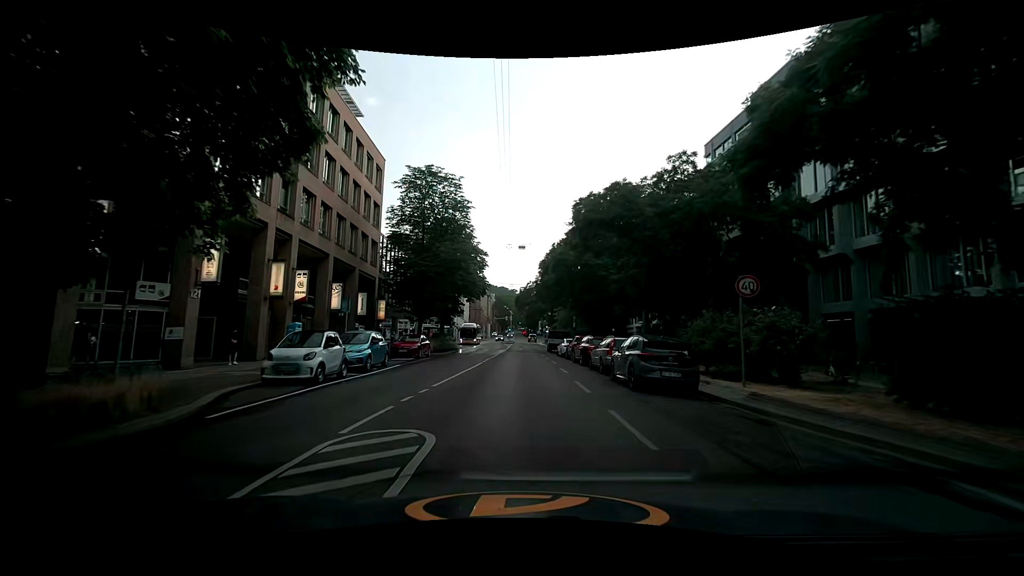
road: secondary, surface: asphalt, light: Day
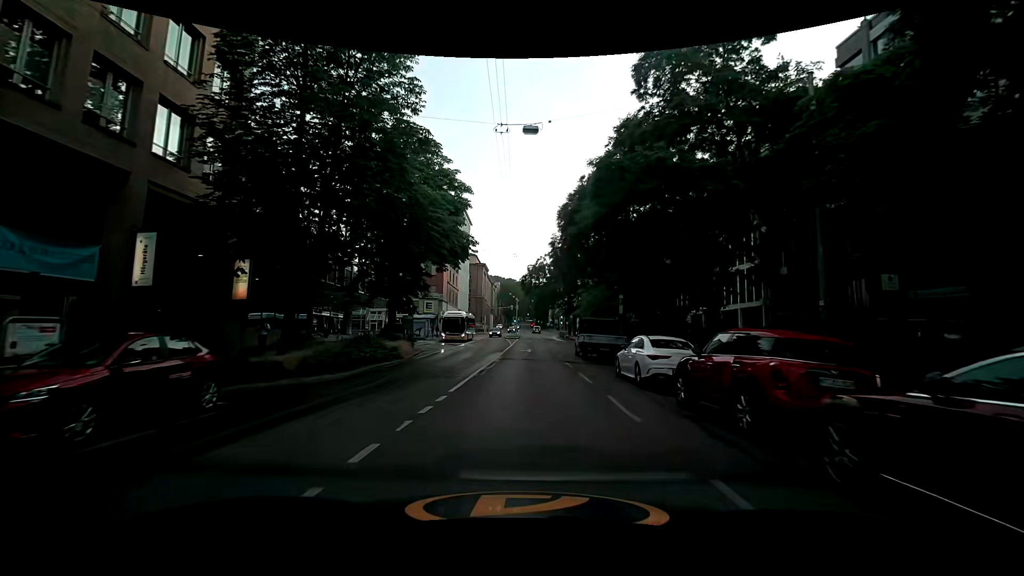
(-0.2, +23.0) m; -1°
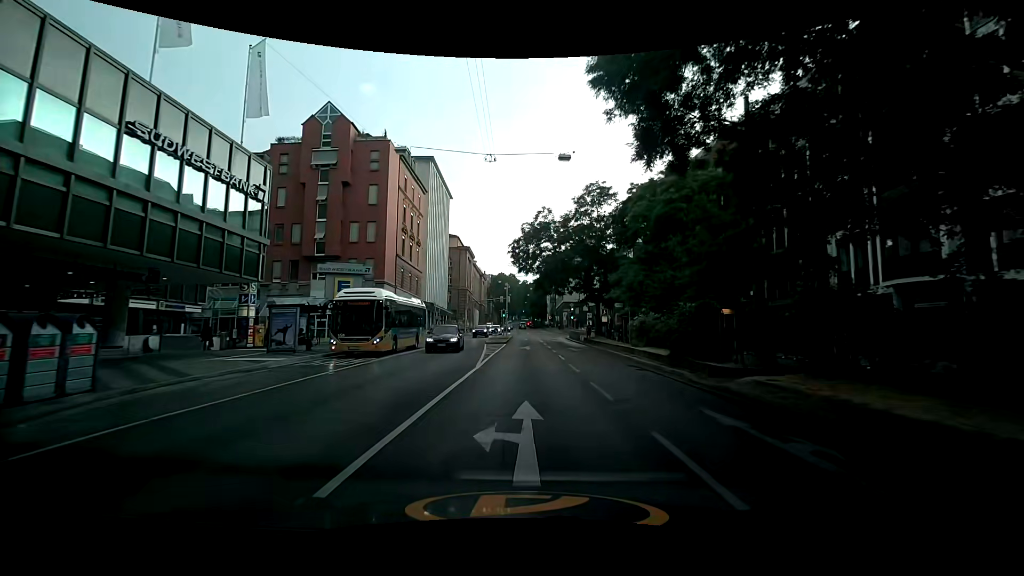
(+0.5, +28.9) m; +1°
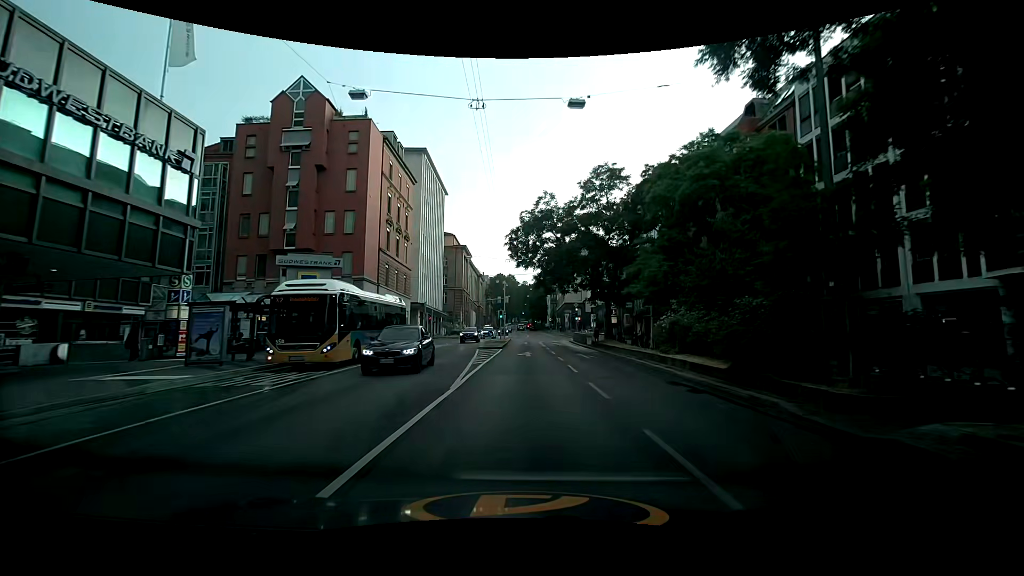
(+0.1, +5.8) m; 0°
